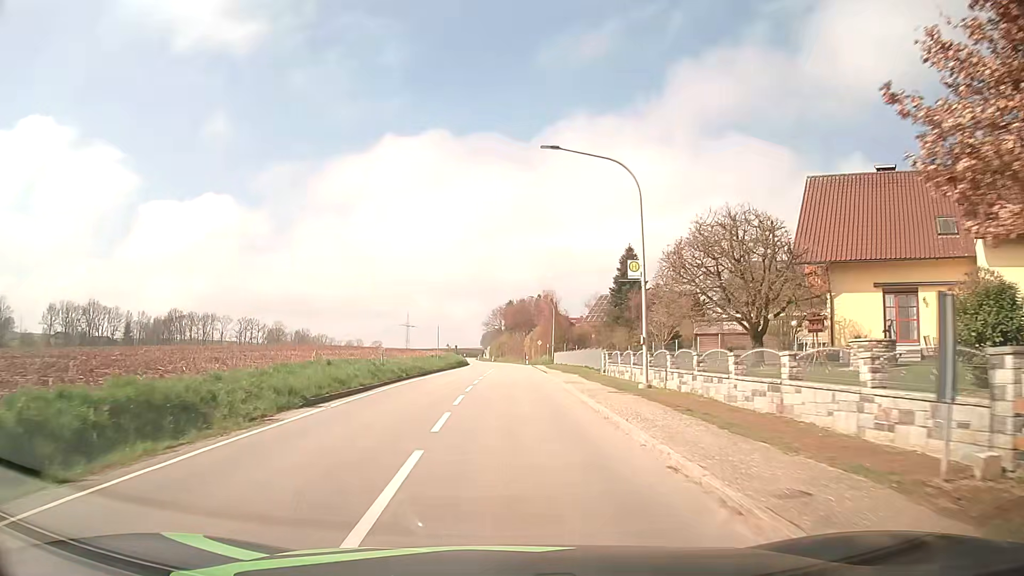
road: tertiary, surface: asphalt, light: Day
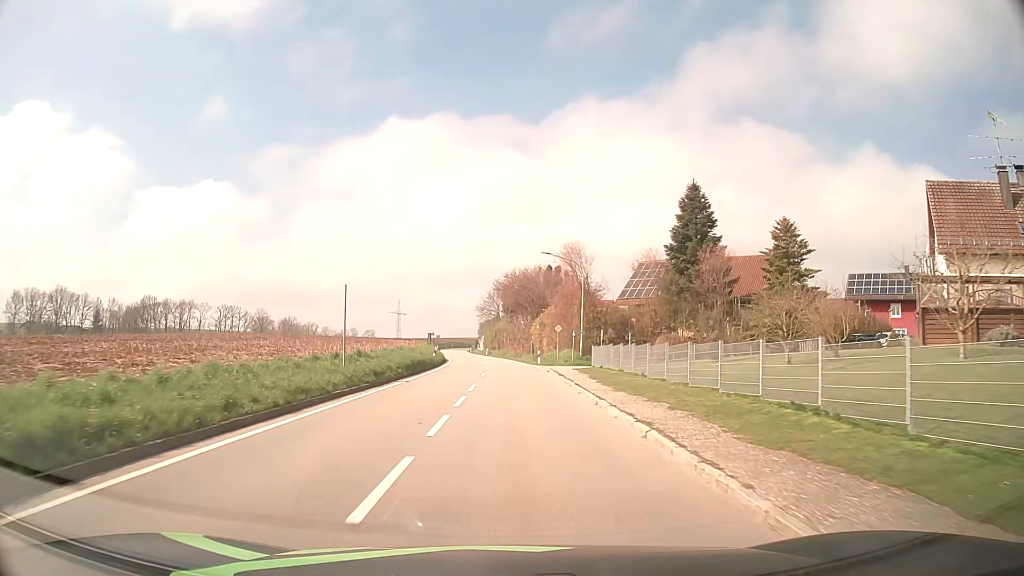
(-0.1, +30.4) m; 0°
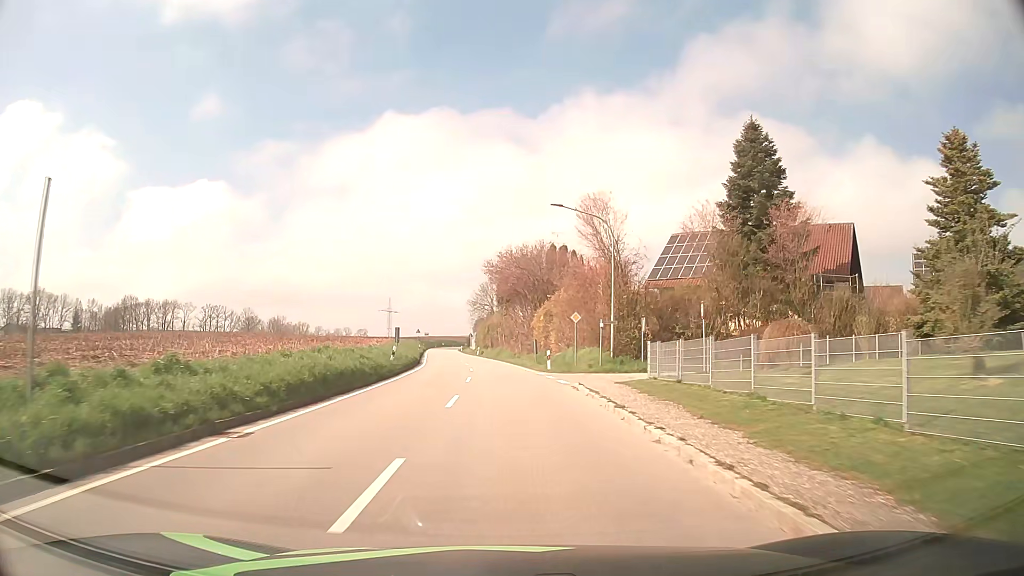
(+0.1, +15.7) m; 0°
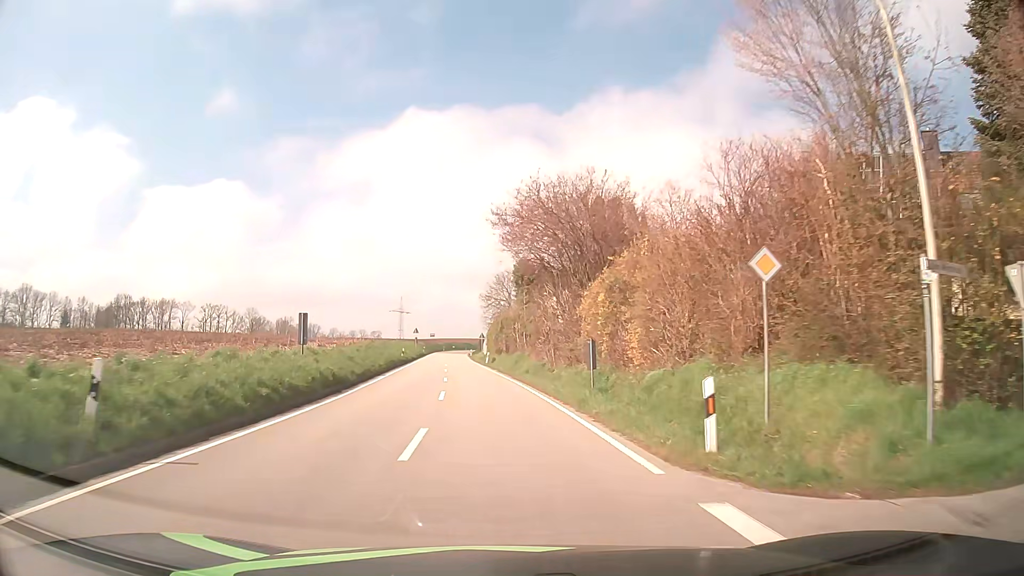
(-0.2, +24.2) m; -2°
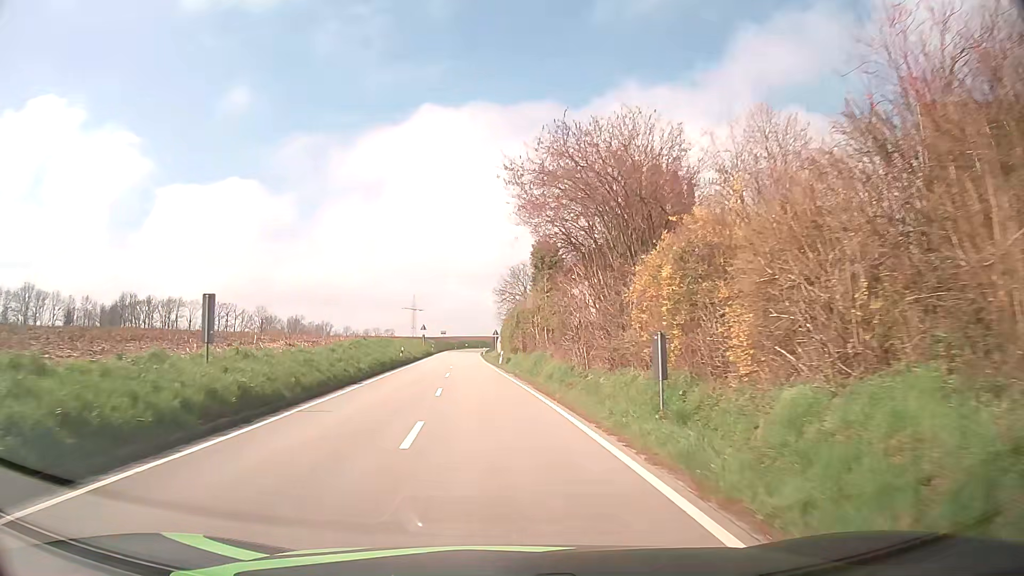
(-0.1, +8.2) m; -1°
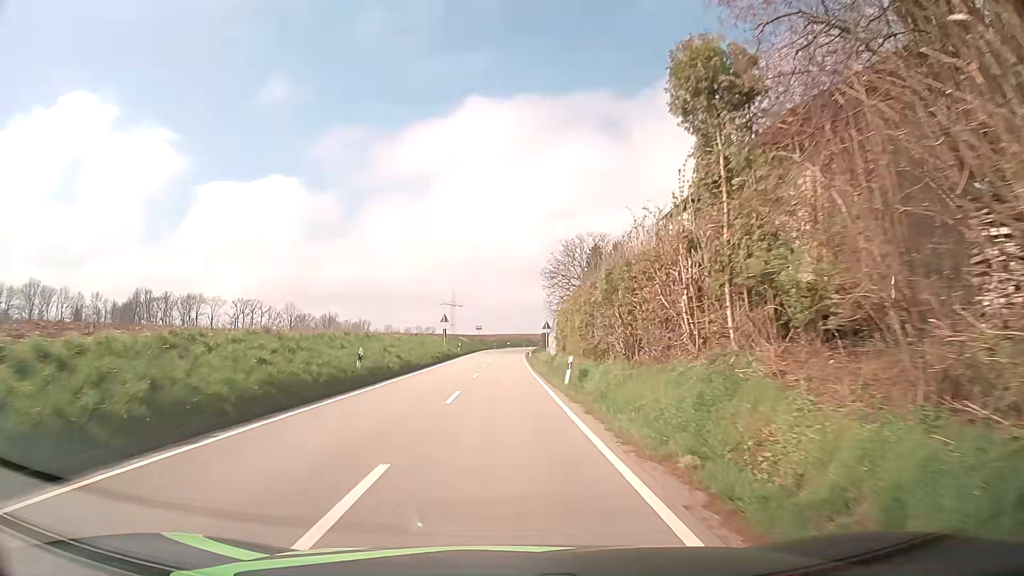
(-0.9, +25.2) m; -4°
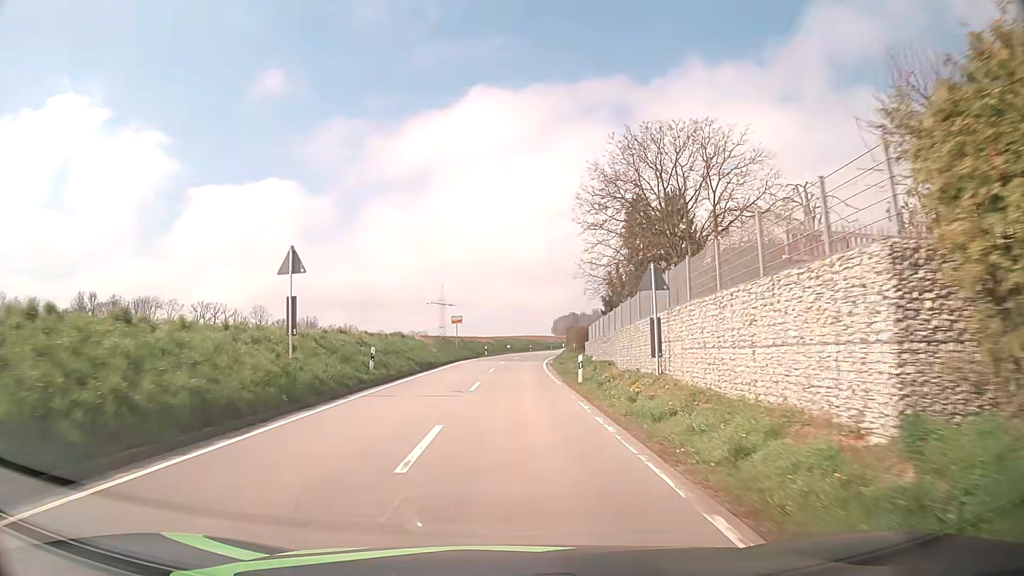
(-0.3, +44.3) m; 0°
